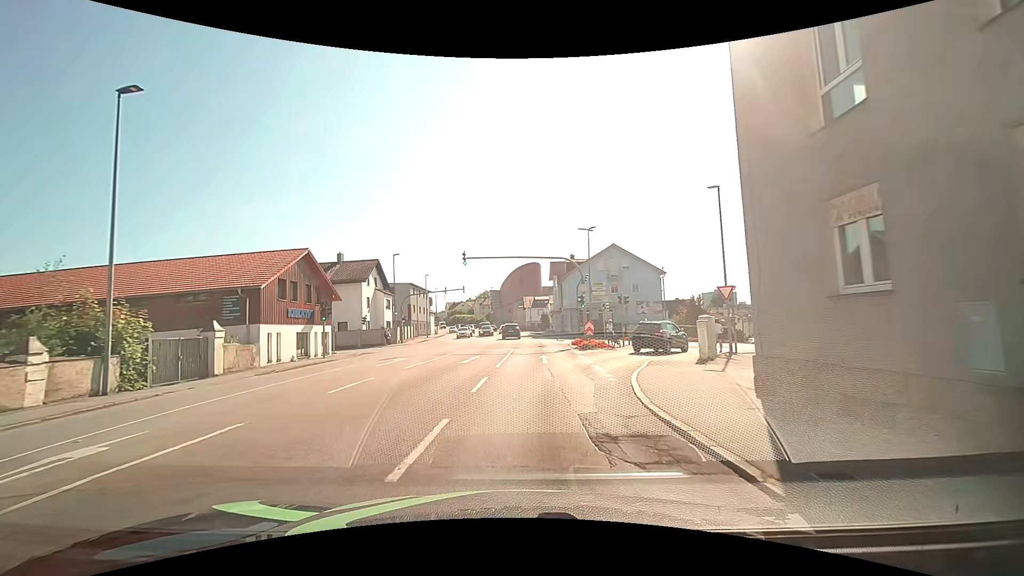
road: tertiary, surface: asphalt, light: Day
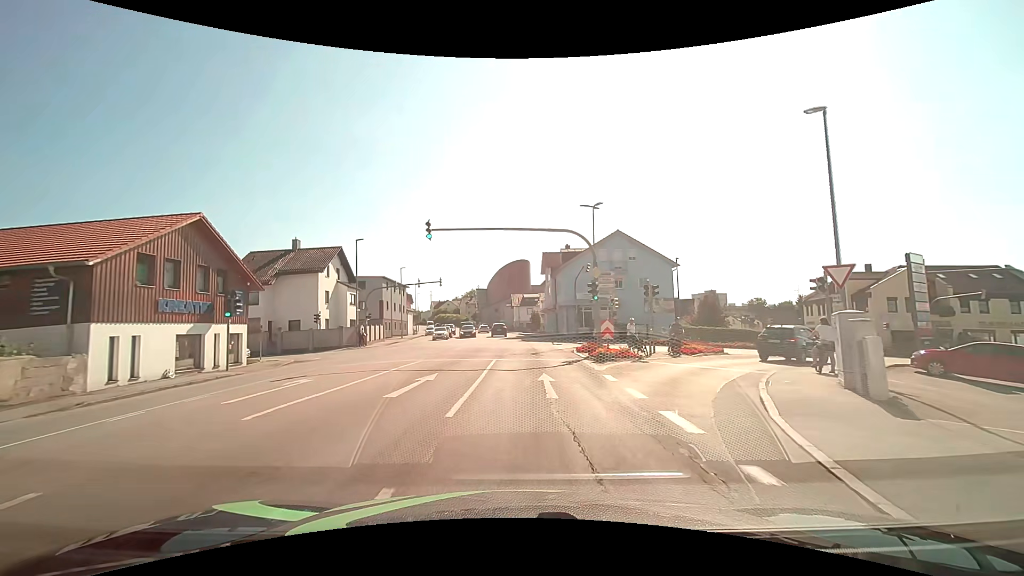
(0.0, +9.3) m; +1°
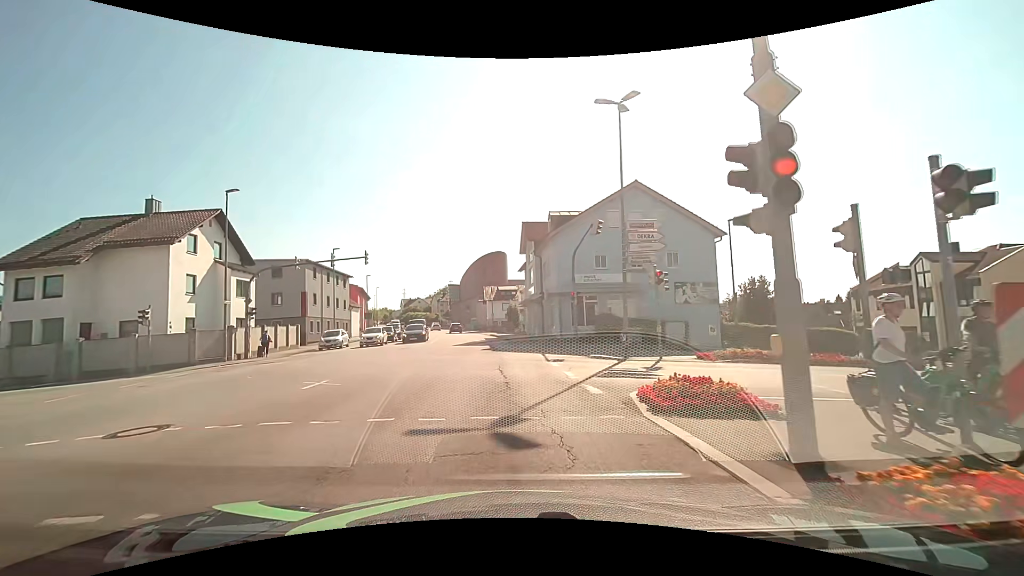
(+0.5, +17.1) m; +4°
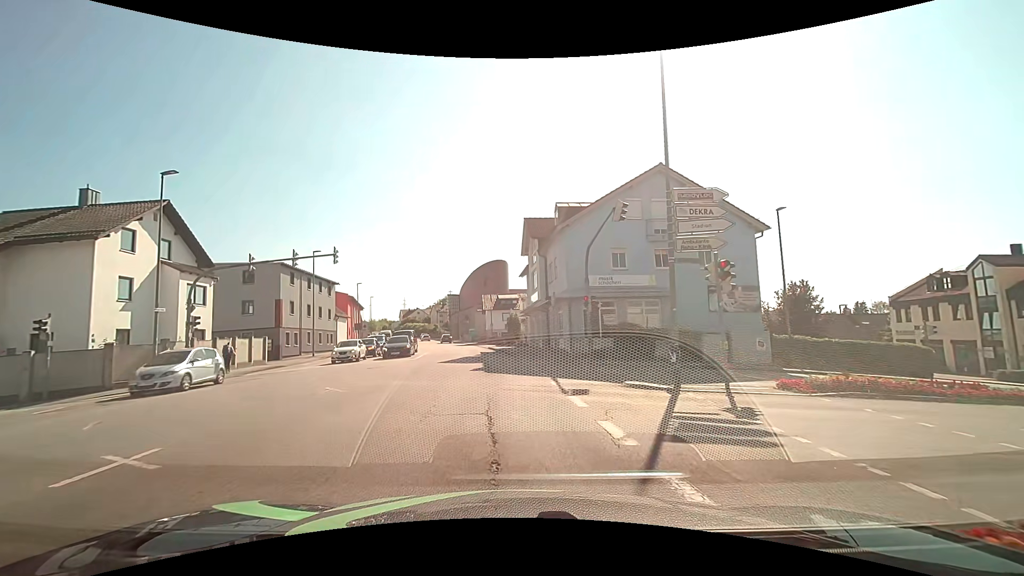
(-0.1, +5.7) m; -2°
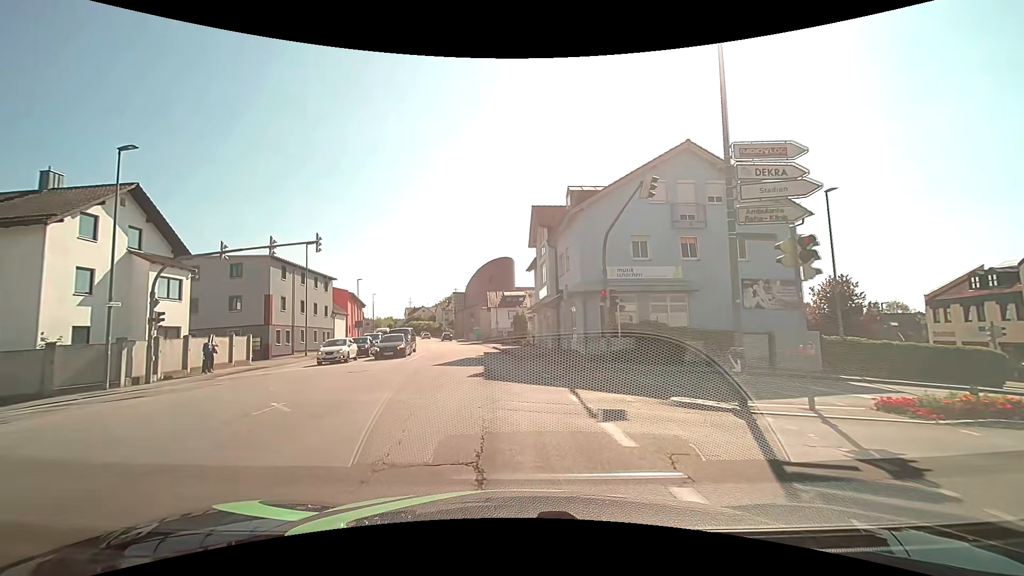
(0.0, +3.6) m; 0°
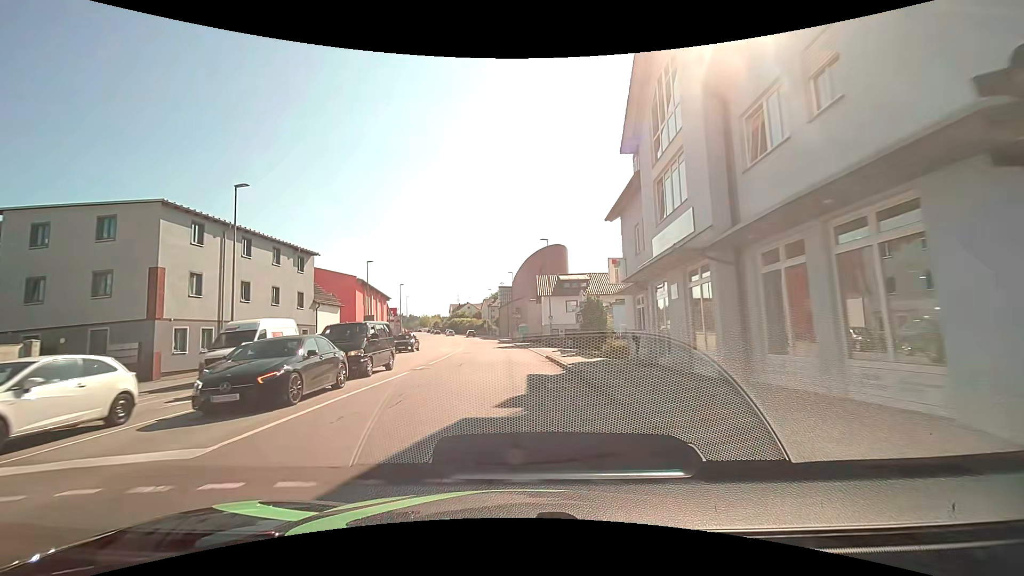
(-0.9, +20.6) m; -5°
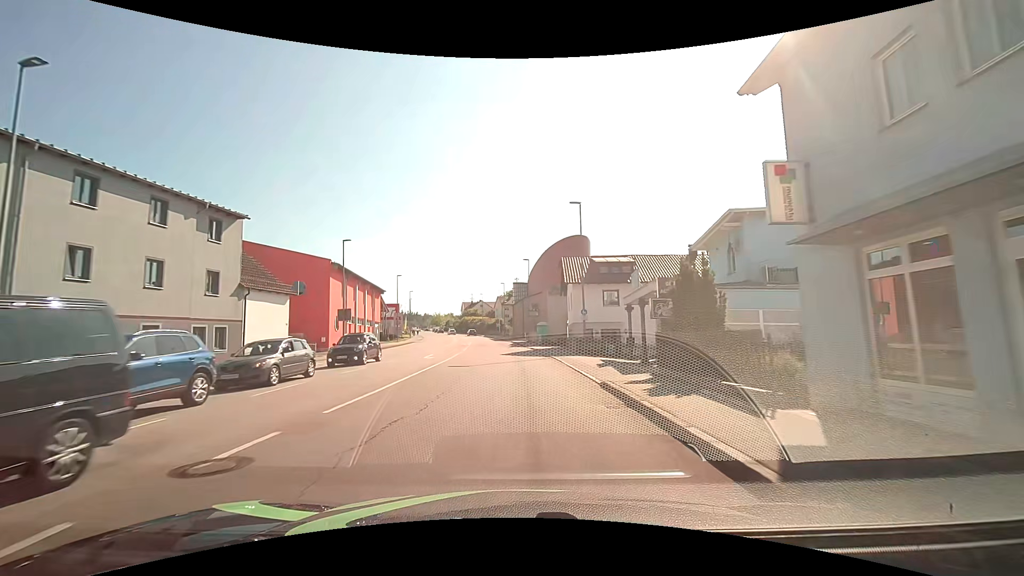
(-0.4, +13.9) m; -2°
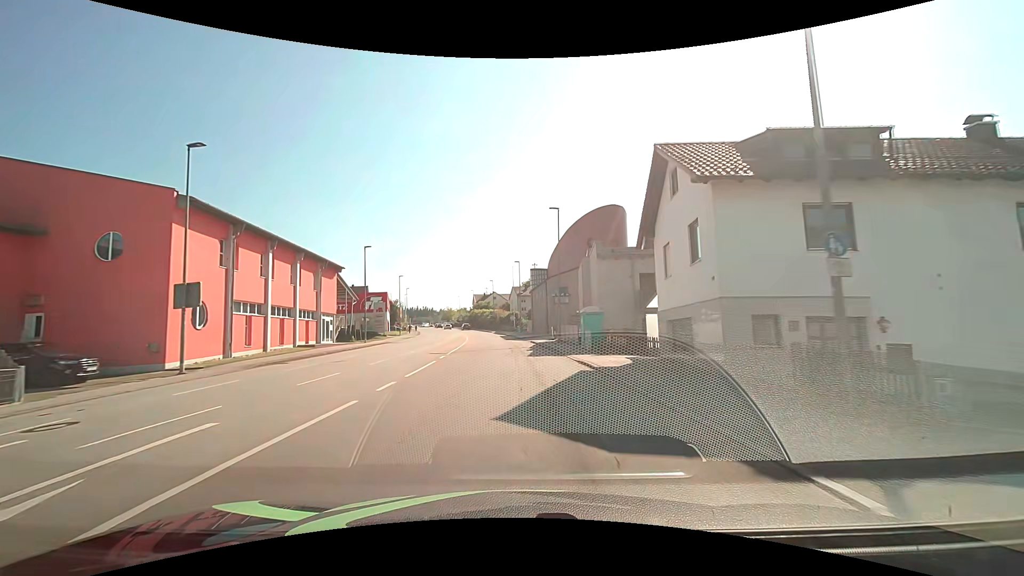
(-0.6, +24.4) m; -2°
(0, +10) (0, +20) (0, +30) (-1, +40) (-1, +50) (-2, +60) (-3, +70) (-5, +80) (-6, +90) (-8, +100) m
